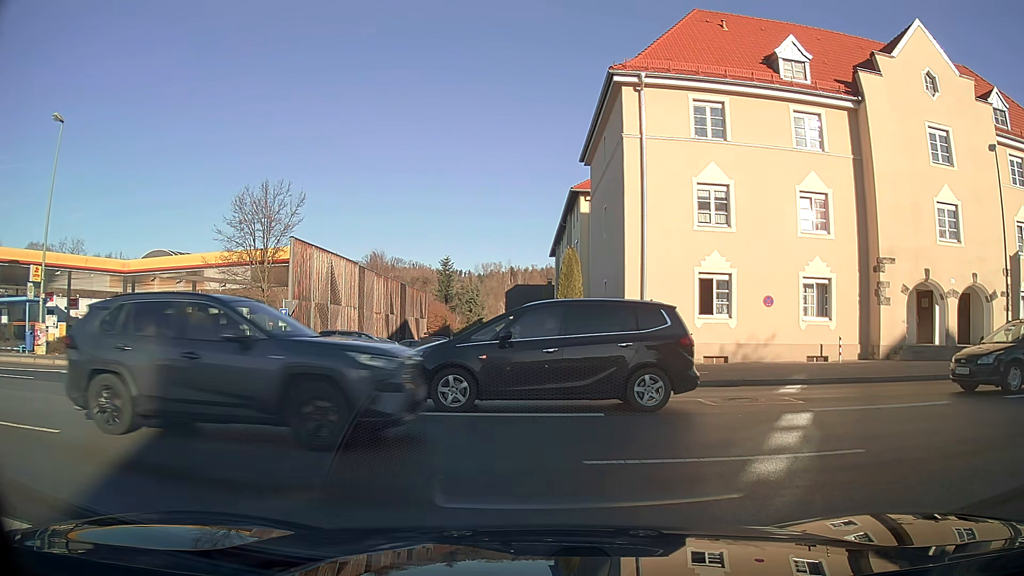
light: Day
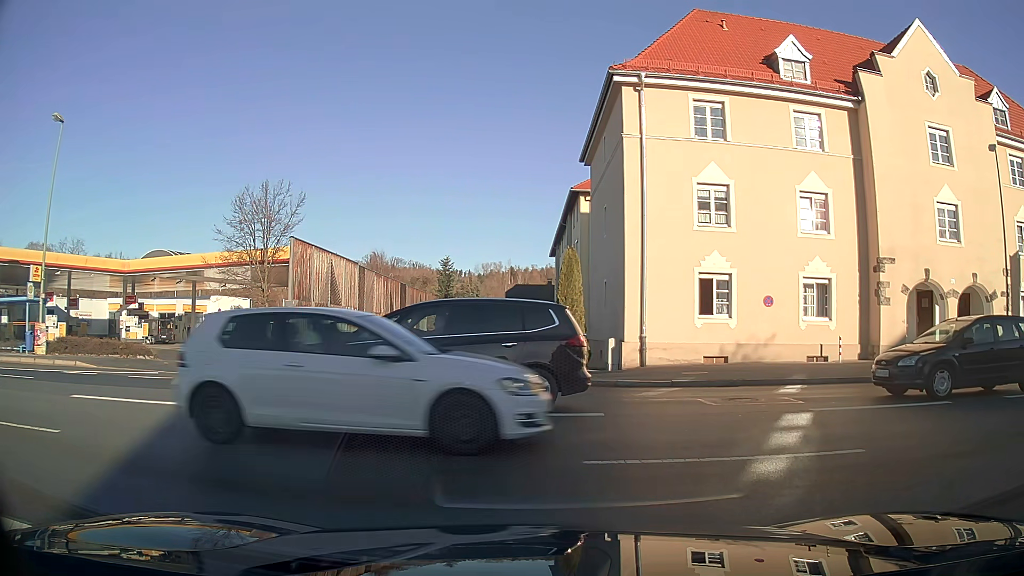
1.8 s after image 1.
(0.0, 0.0) m; 0°
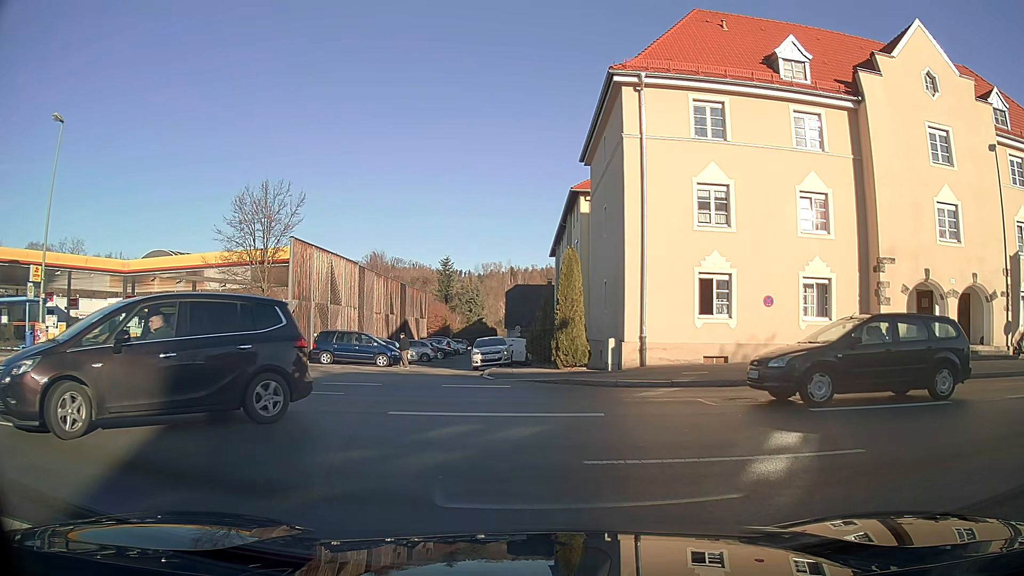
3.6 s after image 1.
(0.0, 0.0) m; 0°
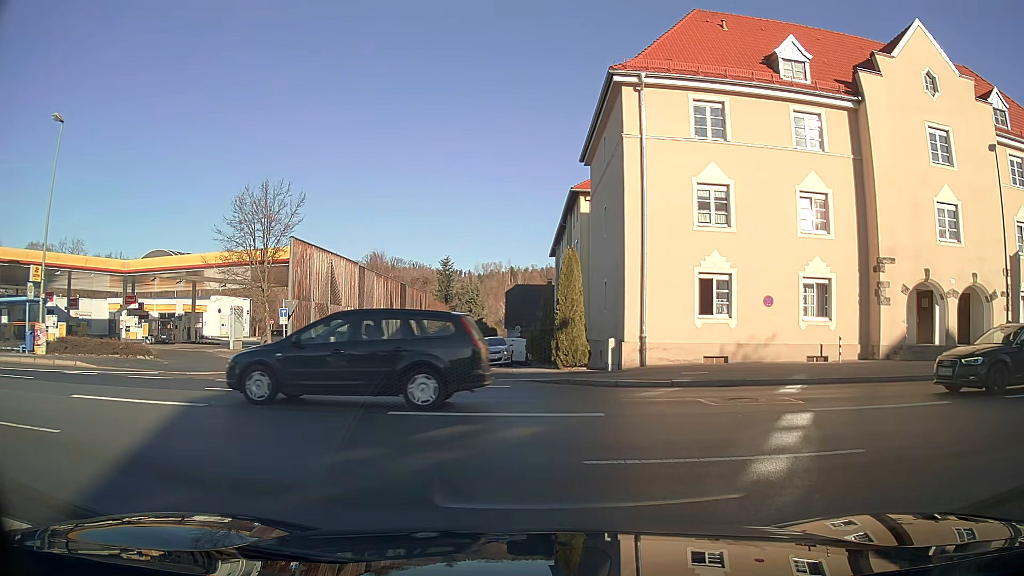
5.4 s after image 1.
(0.0, 0.0) m; 0°
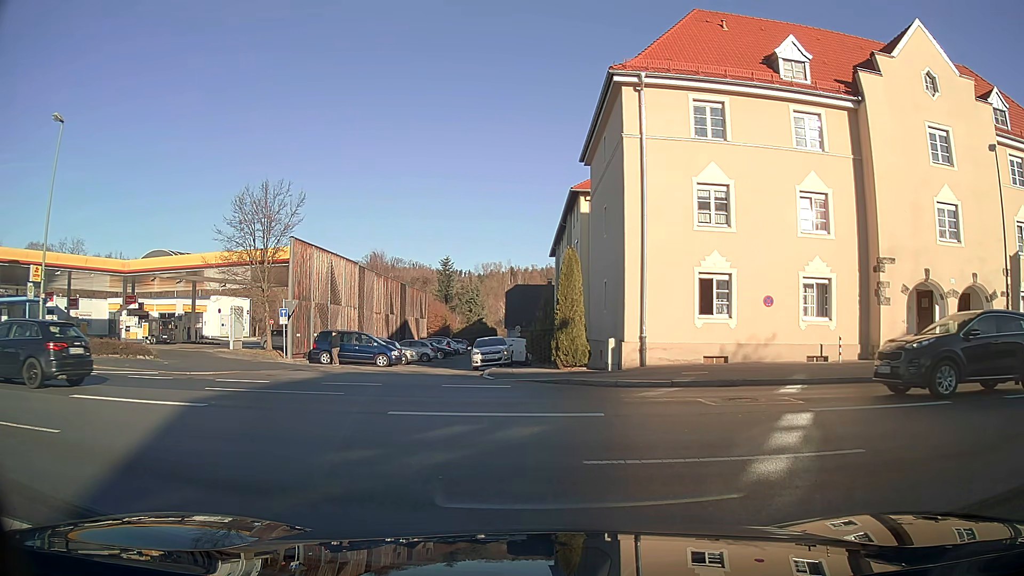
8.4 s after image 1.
(0.0, 0.0) m; 0°
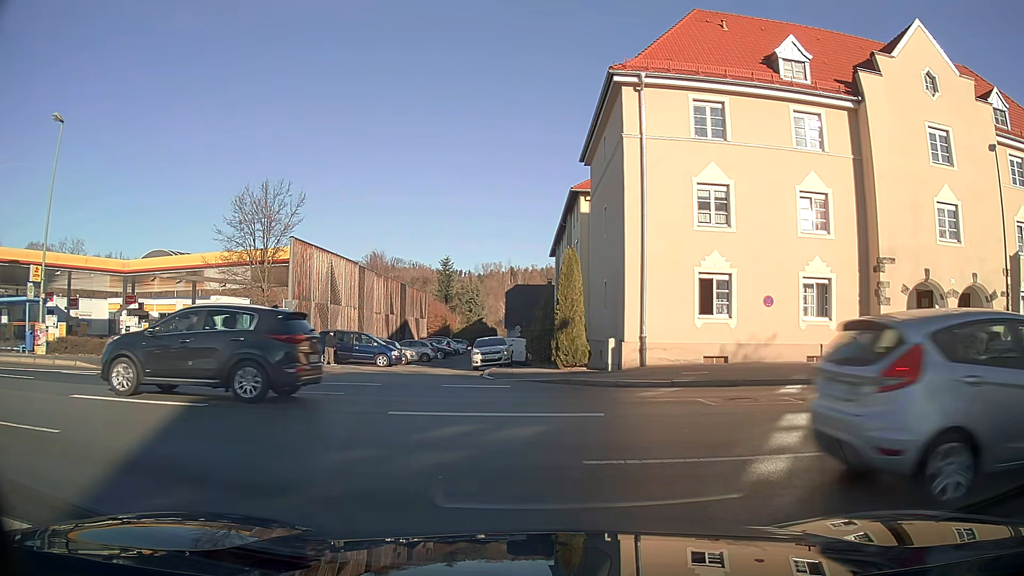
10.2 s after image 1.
(0.0, 0.0) m; 0°
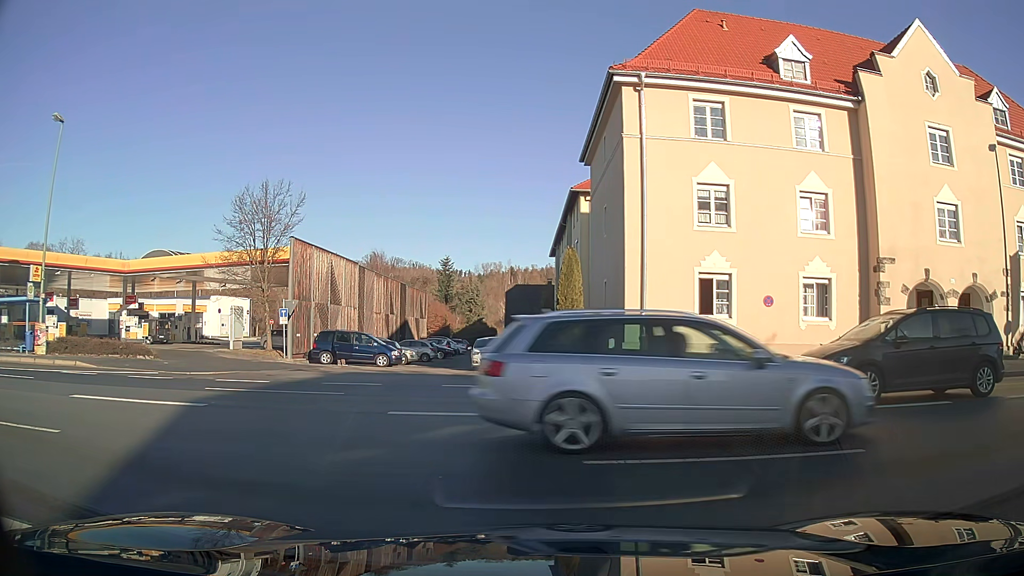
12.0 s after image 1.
(0.0, 0.0) m; 0°
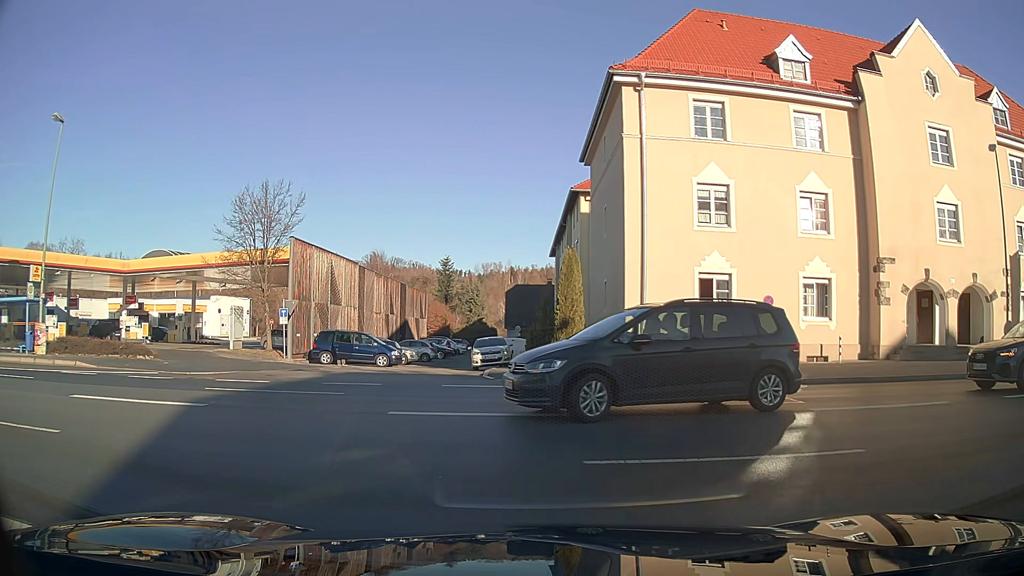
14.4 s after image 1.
(0.0, 0.0) m; 0°
